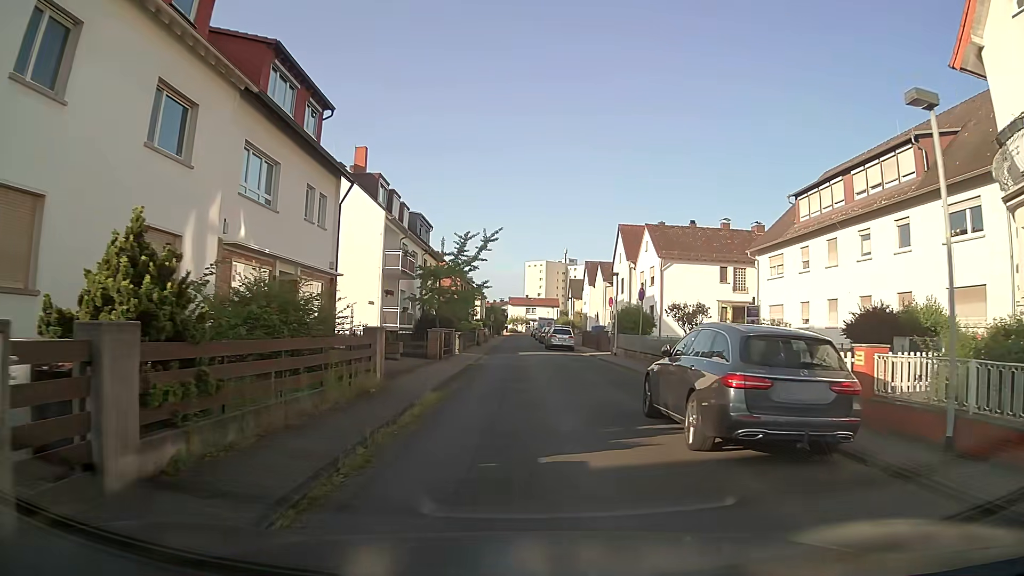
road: residential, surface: asphalt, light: Day
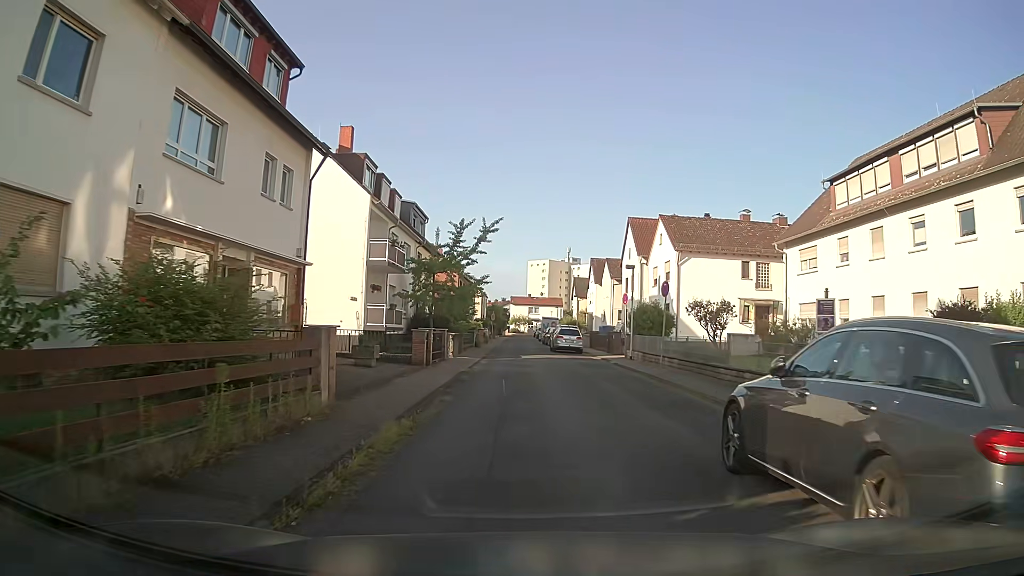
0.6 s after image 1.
(0.0, +4.2) m; +2°
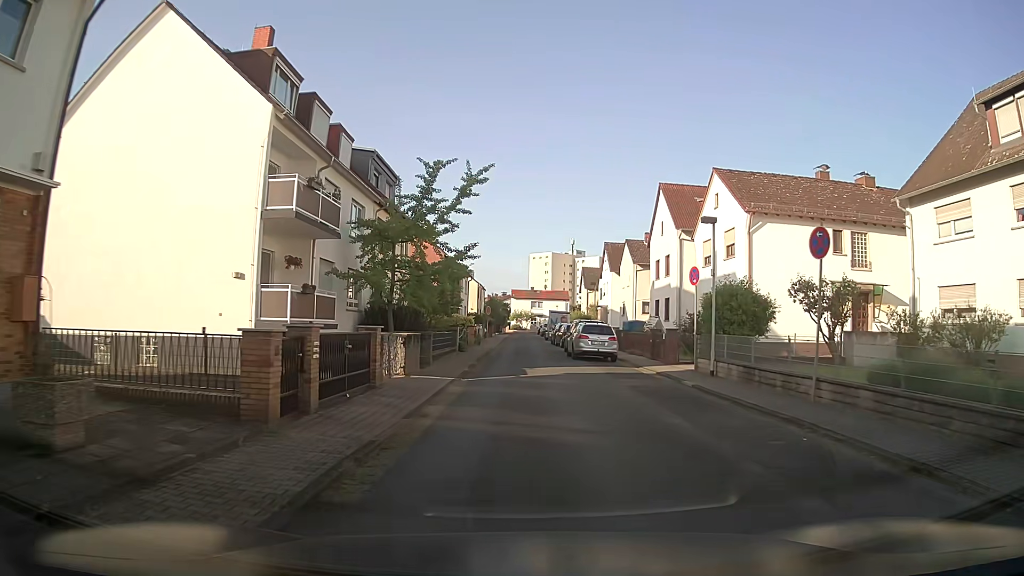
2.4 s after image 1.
(-0.4, +13.1) m; -2°
